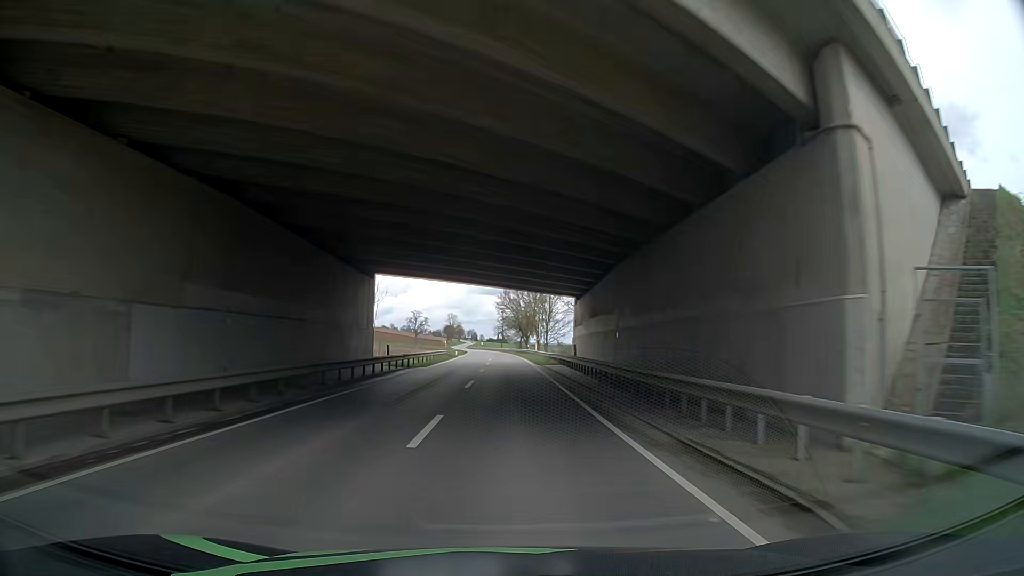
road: secondary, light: Day
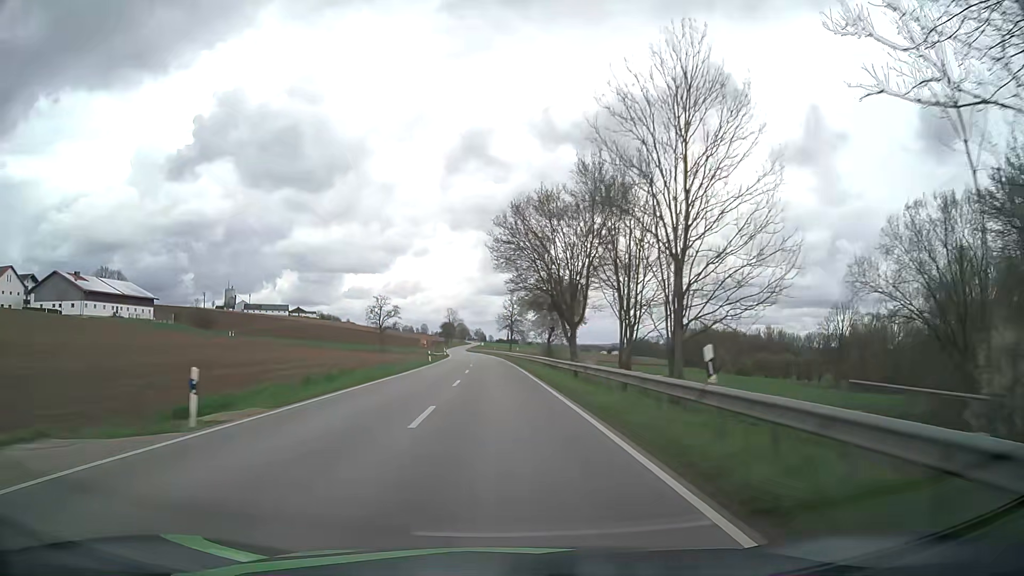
(-1.2, +69.9) m; -2°
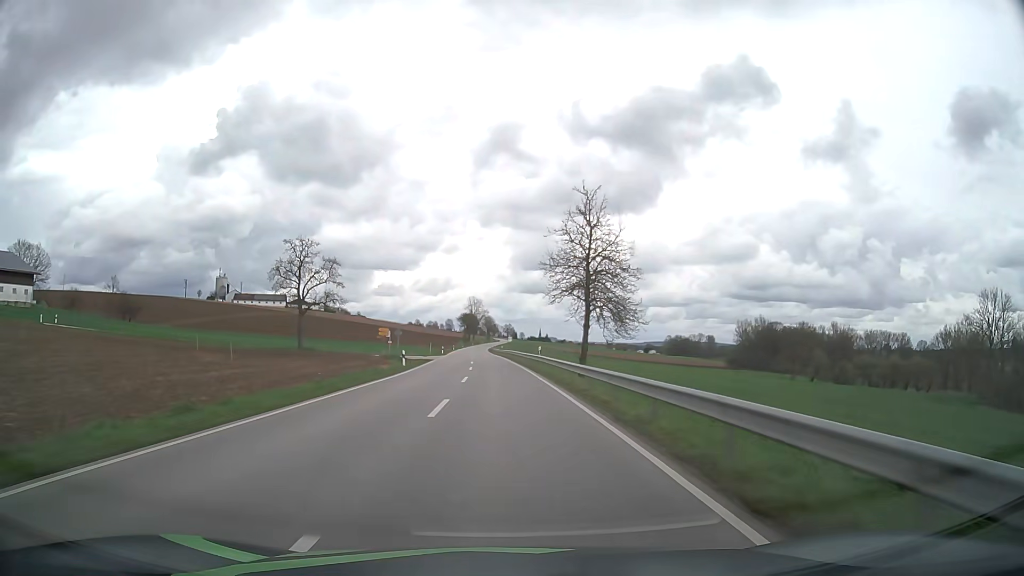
(-1.6, +70.6) m; -2°
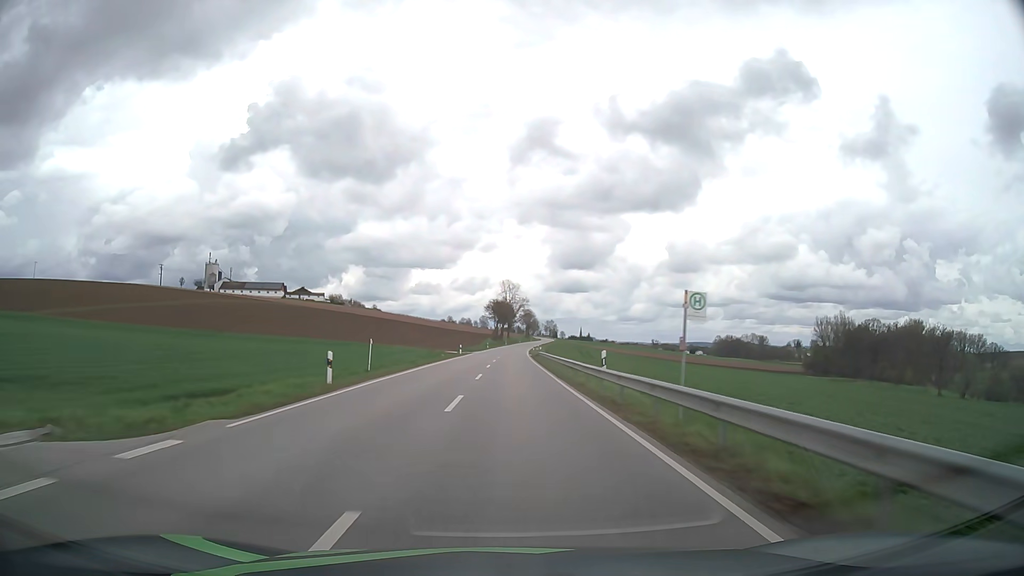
(-2.2, +71.6) m; -3°
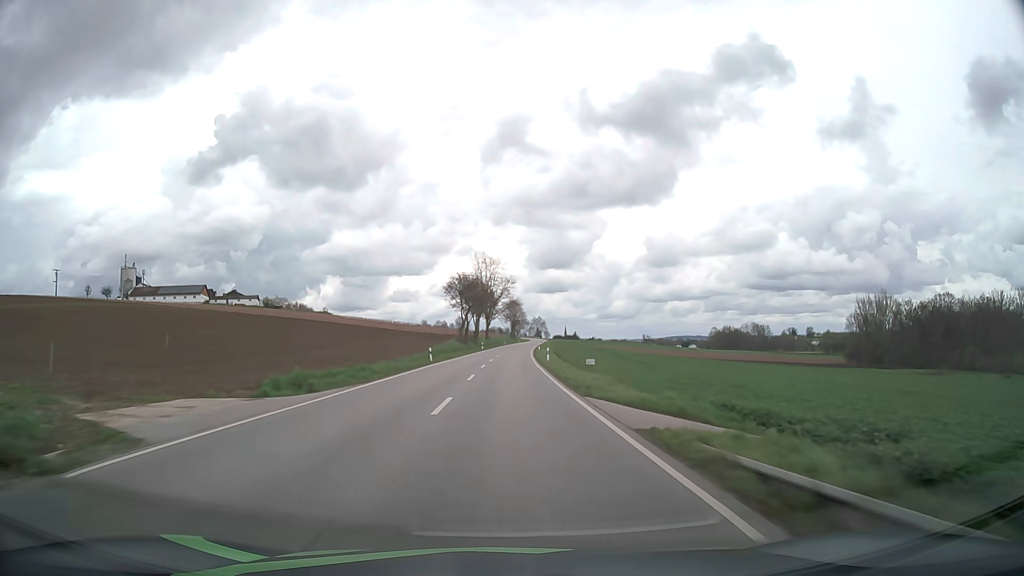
(+0.7, +72.7) m; +2°
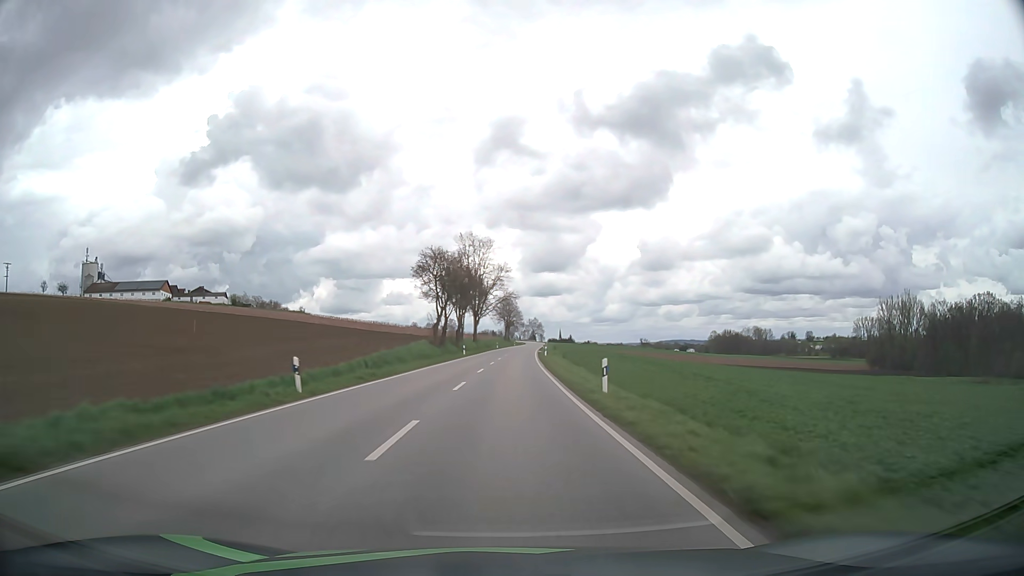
(+0.1, +29.3) m; +1°
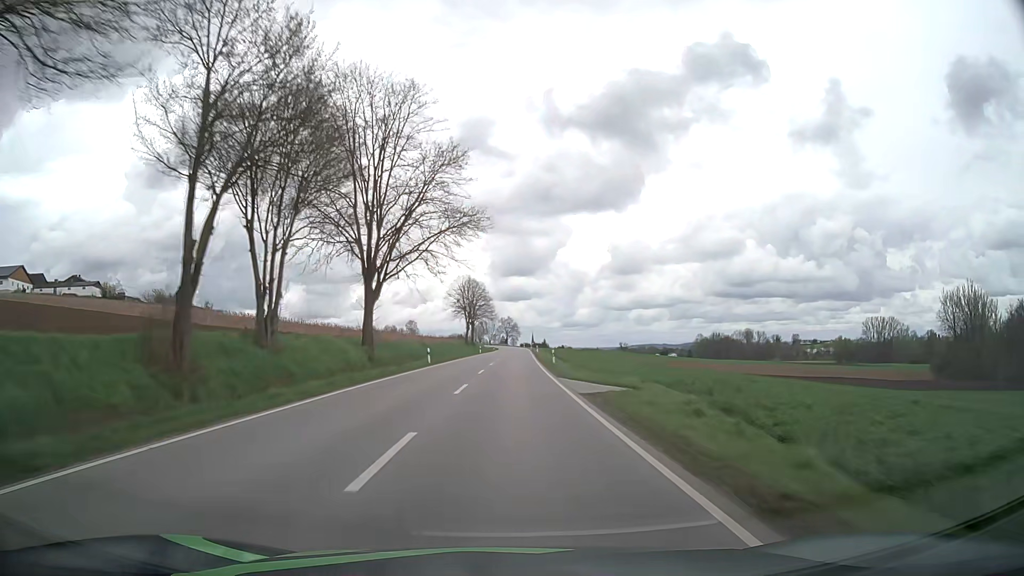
(+1.5, +73.8) m; +3°
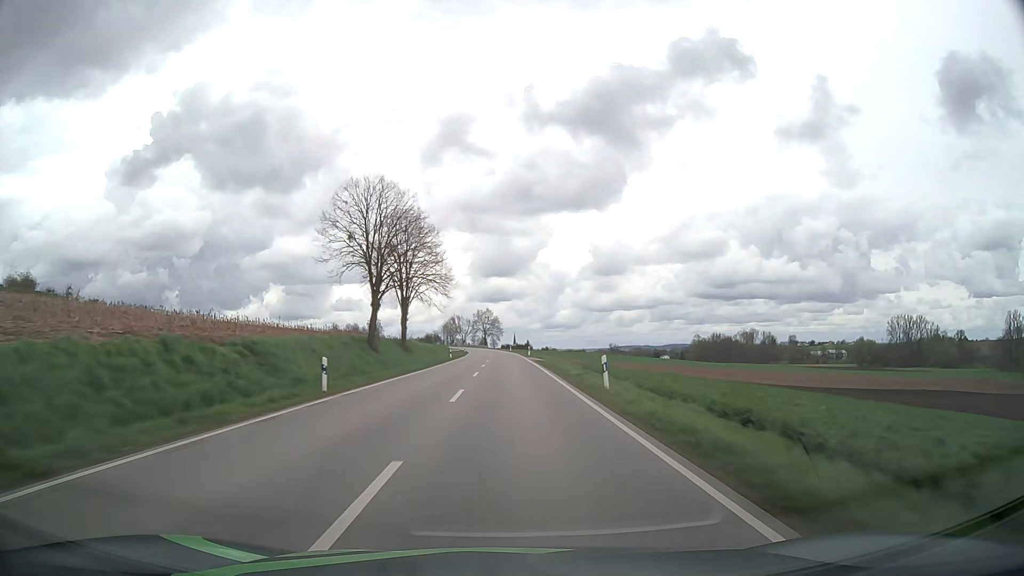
(+1.0, +74.7) m; +2°
(0, +10) (0, +20) (0, +30) (0, +40) (0, +50) (0, +60) (0, +70) (-1, +80) (-1, +90) (-1, +100) m
